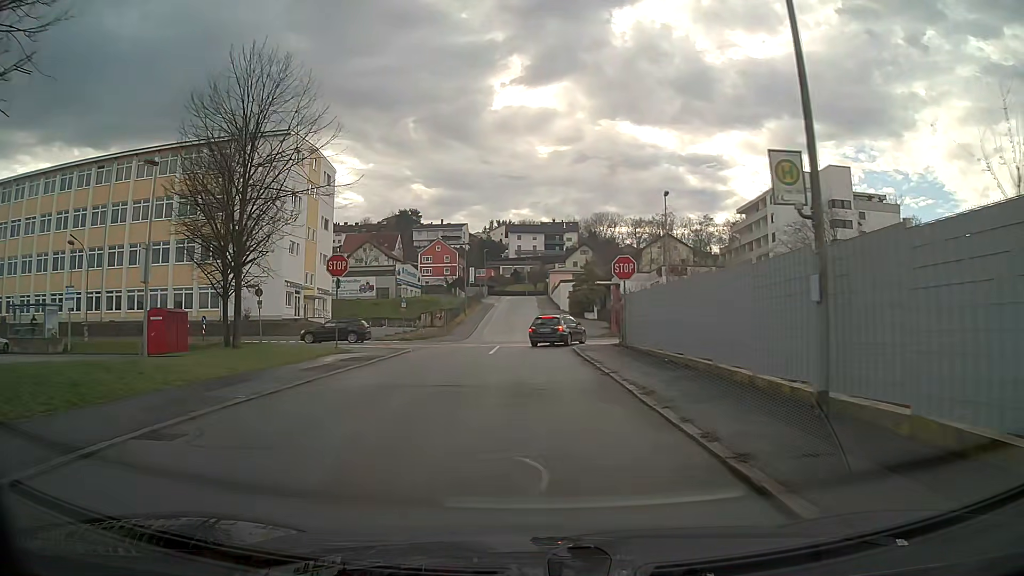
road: residential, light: Day
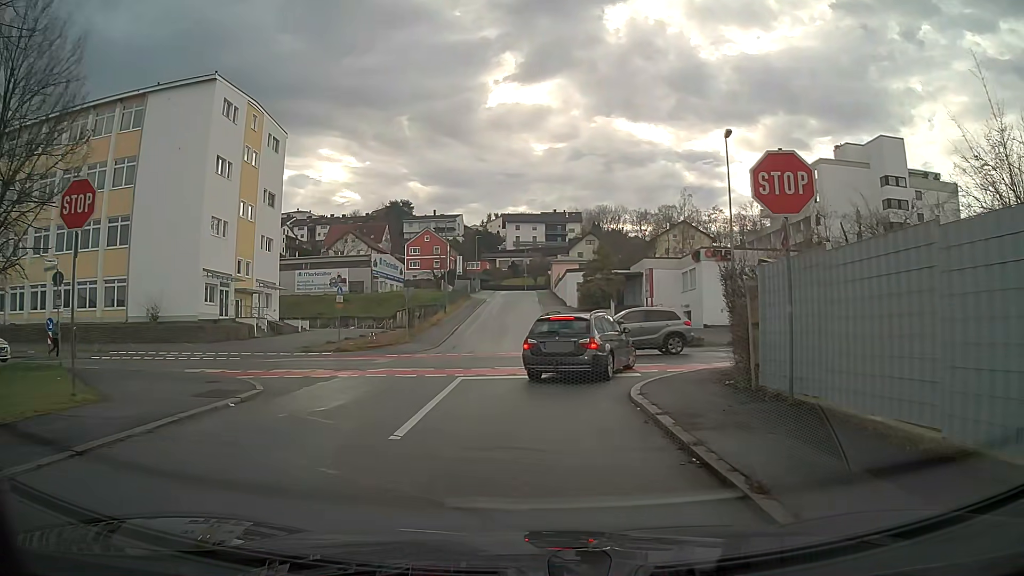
(0.0, +15.6) m; 0°
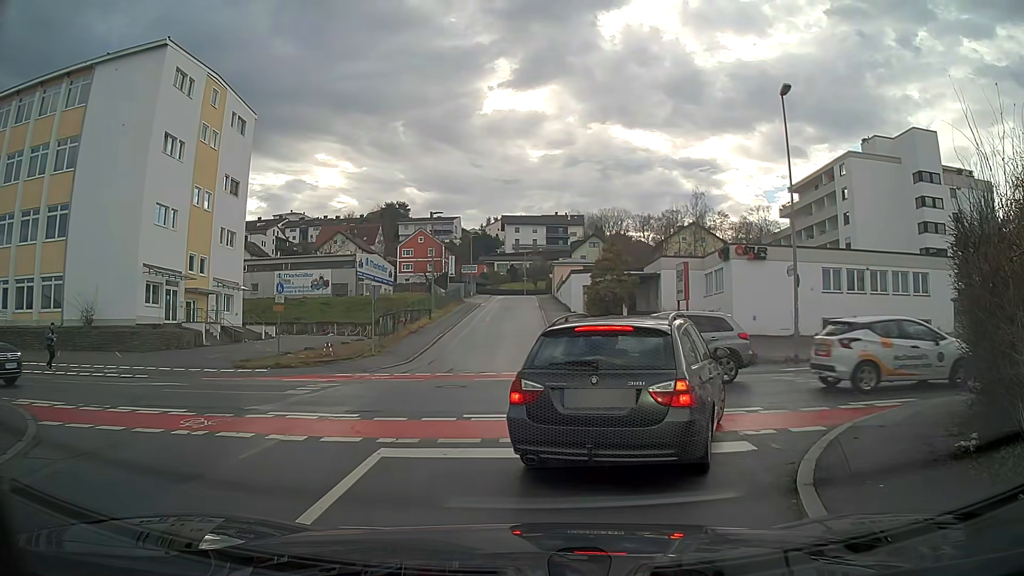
(0.0, +7.7) m; 0°
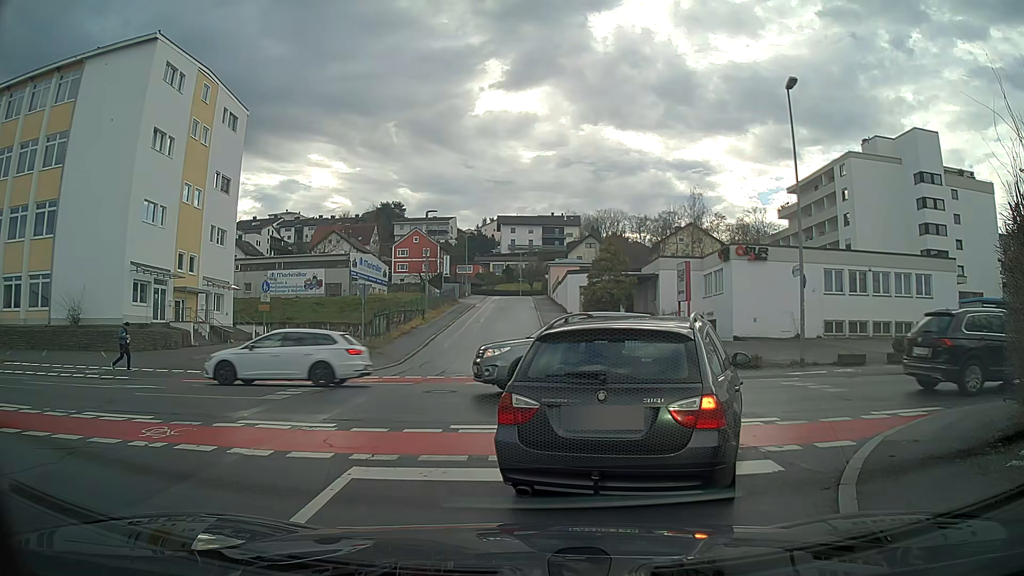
(0.0, +1.0) m; 0°
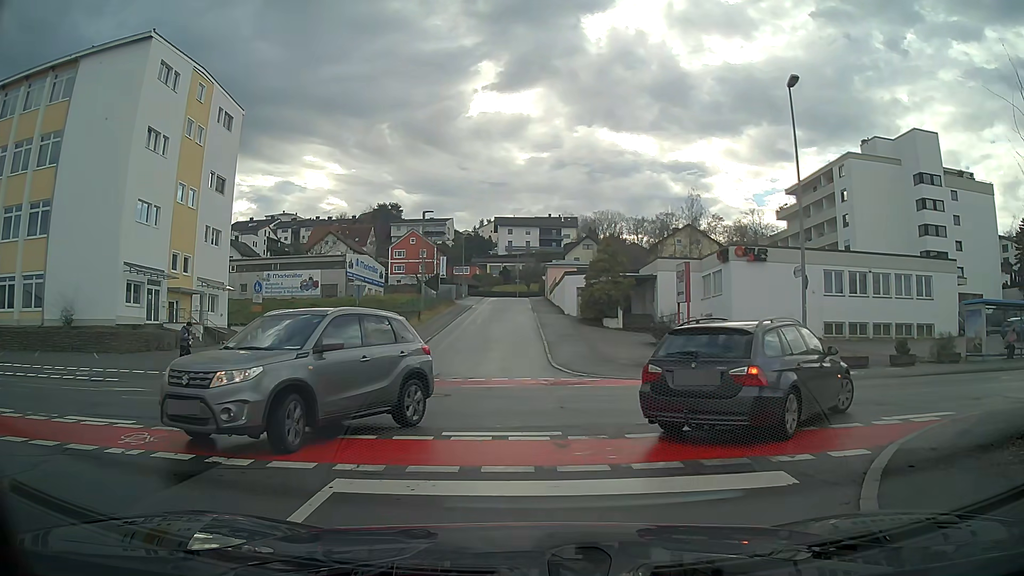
(0.0, +0.5) m; 0°
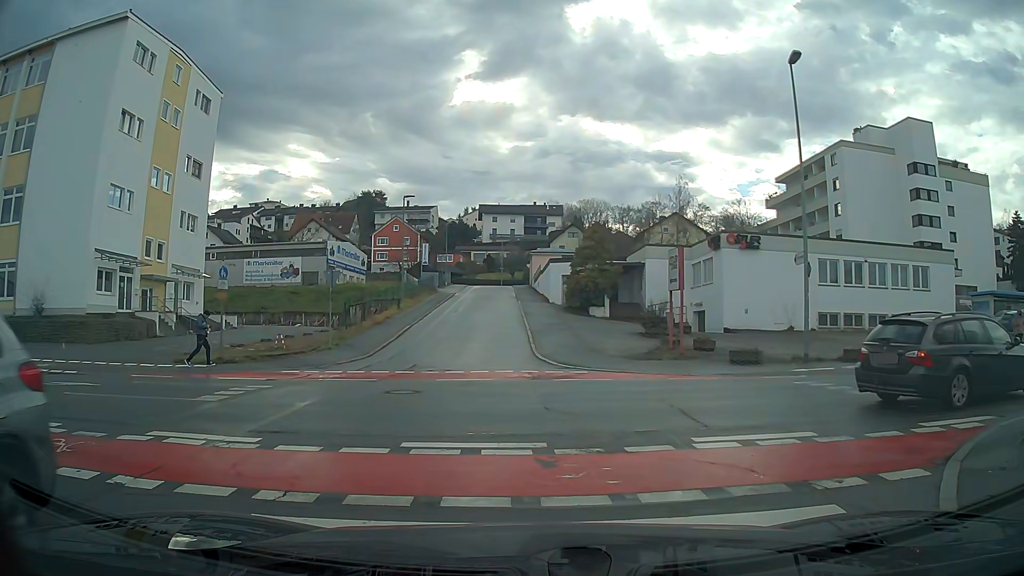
(0.0, +1.6) m; 0°
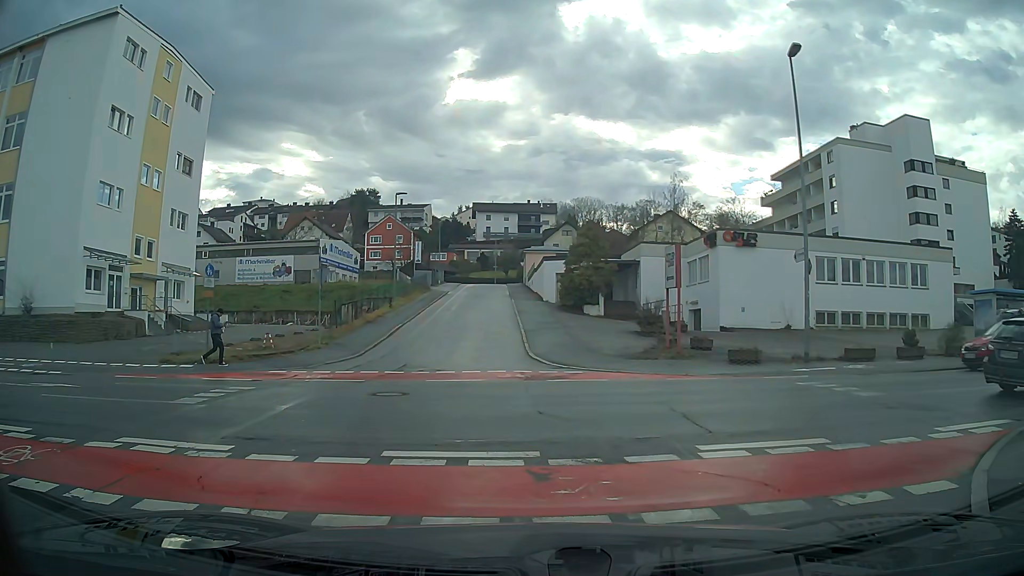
(0.0, +0.5) m; 0°
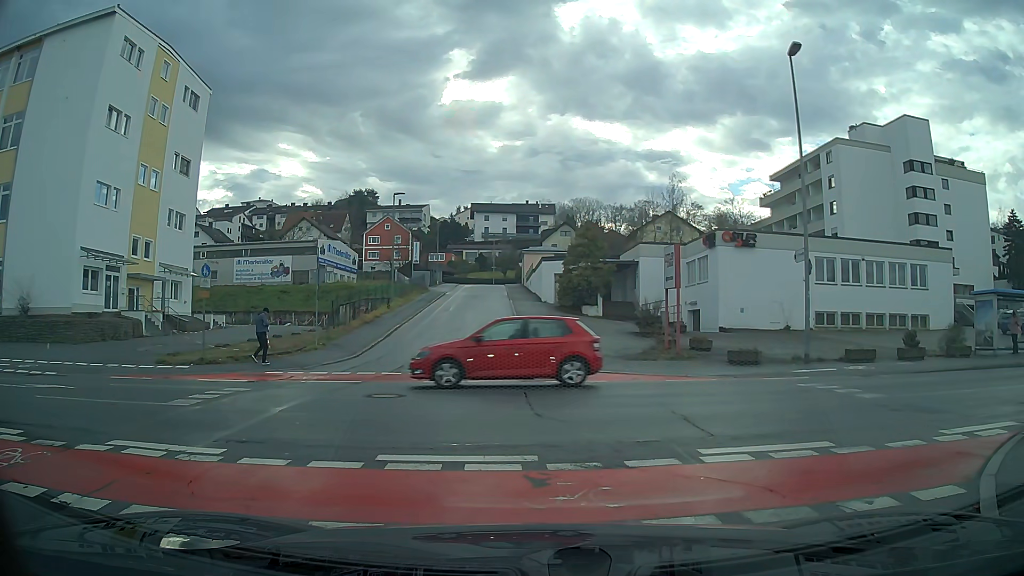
(0.0, +0.2) m; 0°
